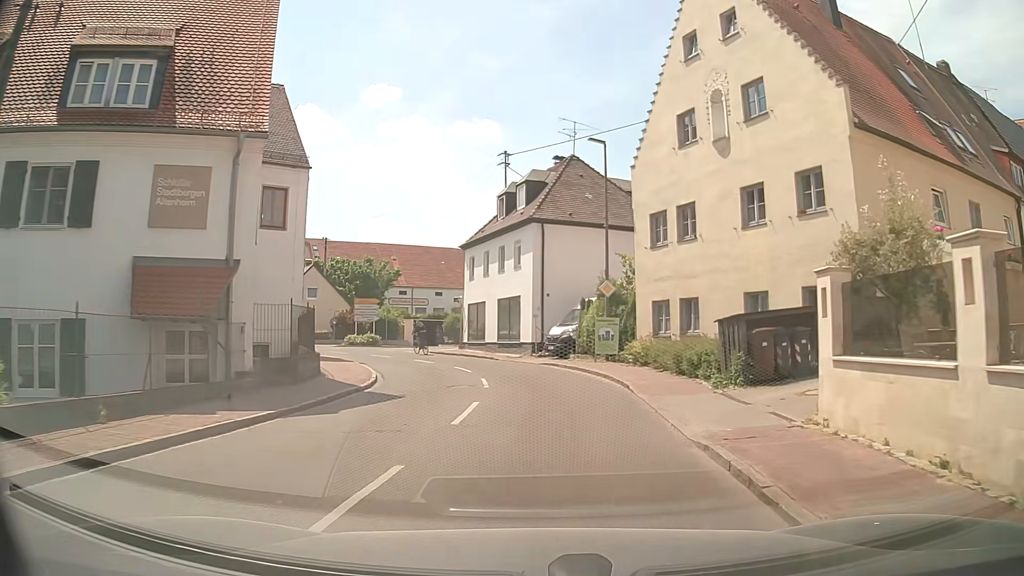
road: tertiary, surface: asphalt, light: Day
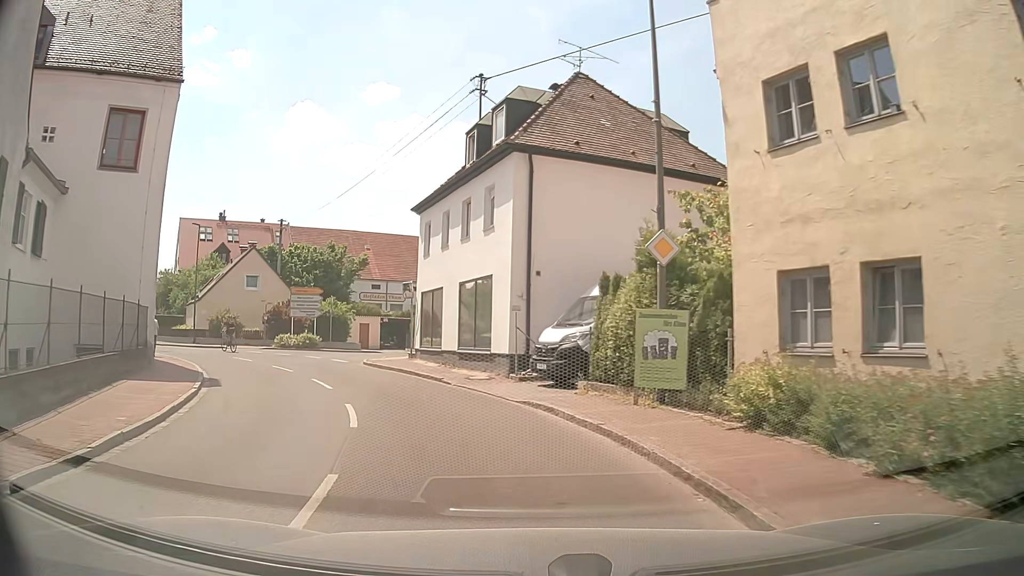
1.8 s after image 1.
(+0.4, +12.3) m; 0°
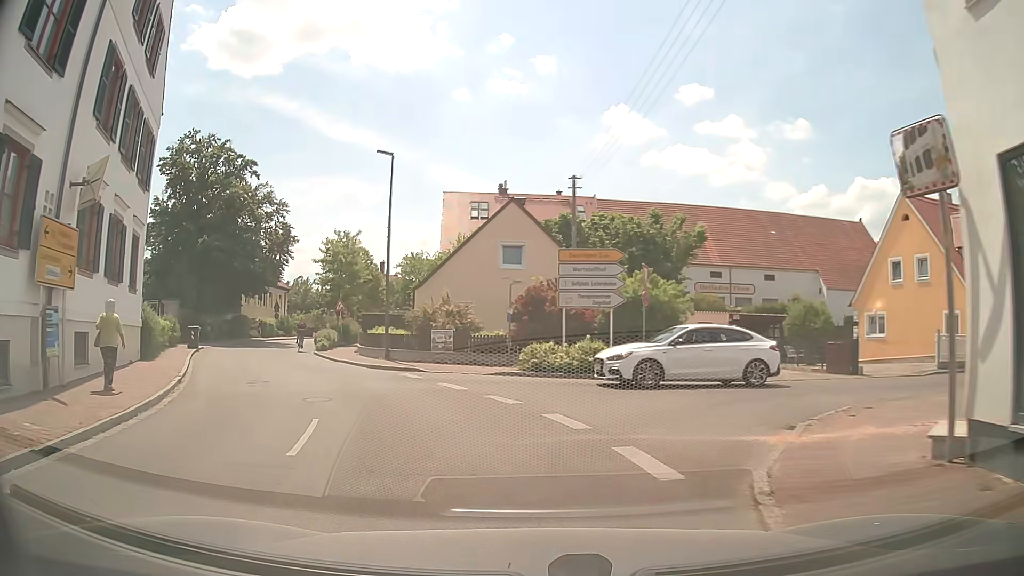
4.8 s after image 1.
(-4.8, +20.1) m; -28°
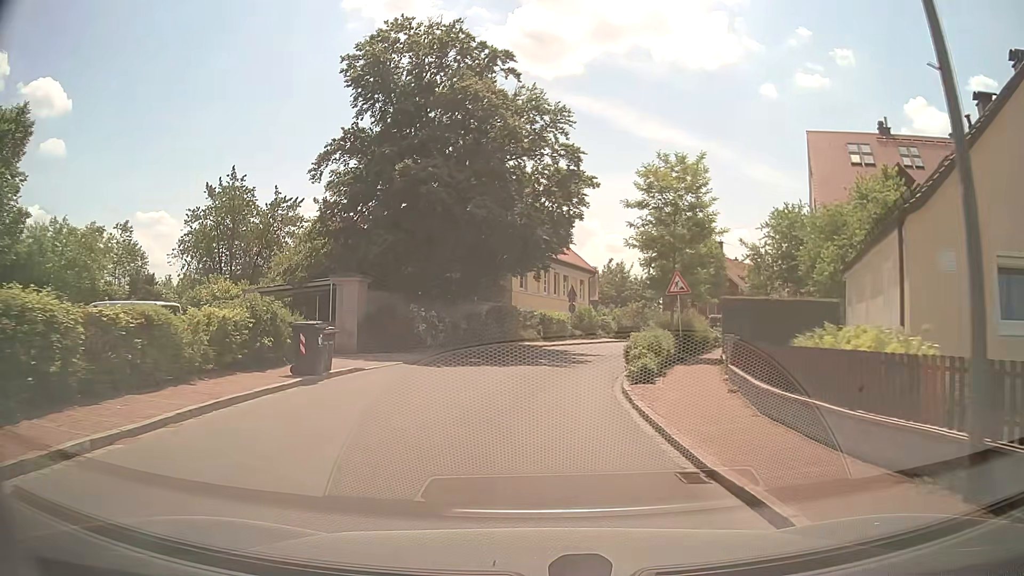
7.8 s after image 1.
(-5.5, +19.8) m; -26°
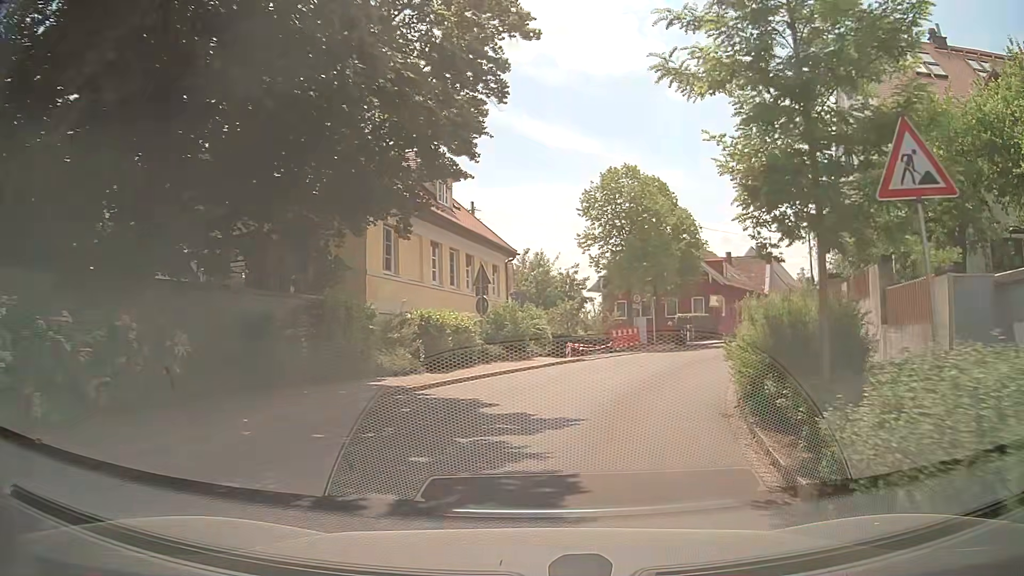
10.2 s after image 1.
(+0.3, +17.7) m; +7°
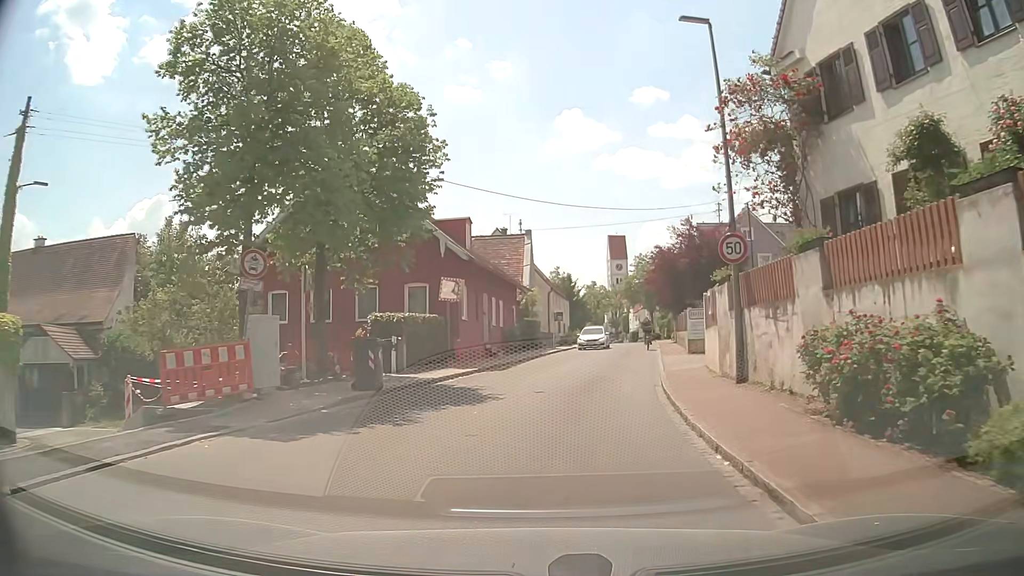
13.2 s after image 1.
(+4.8, +22.0) m; +23°
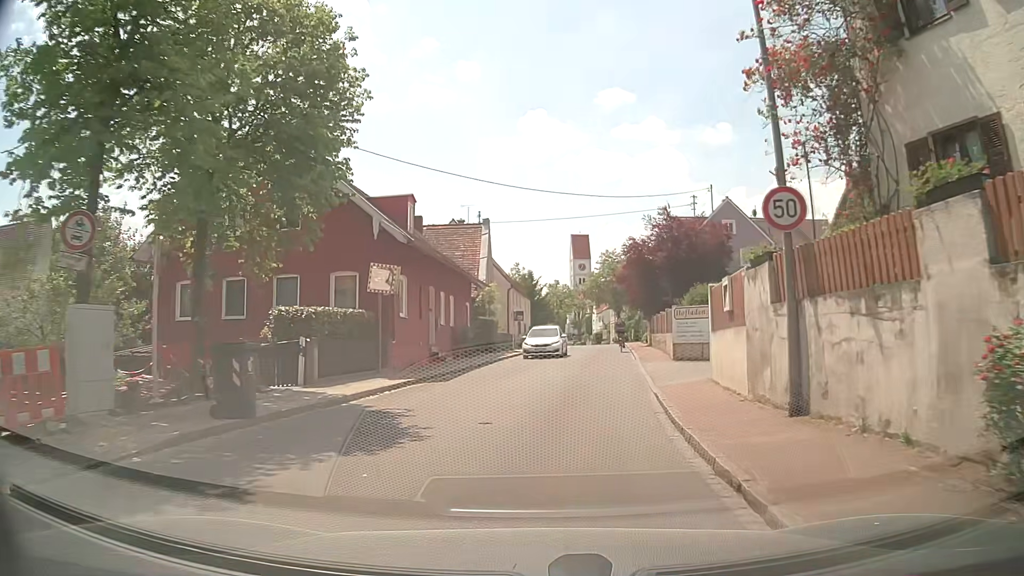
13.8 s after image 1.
(+0.2, +4.8) m; +3°
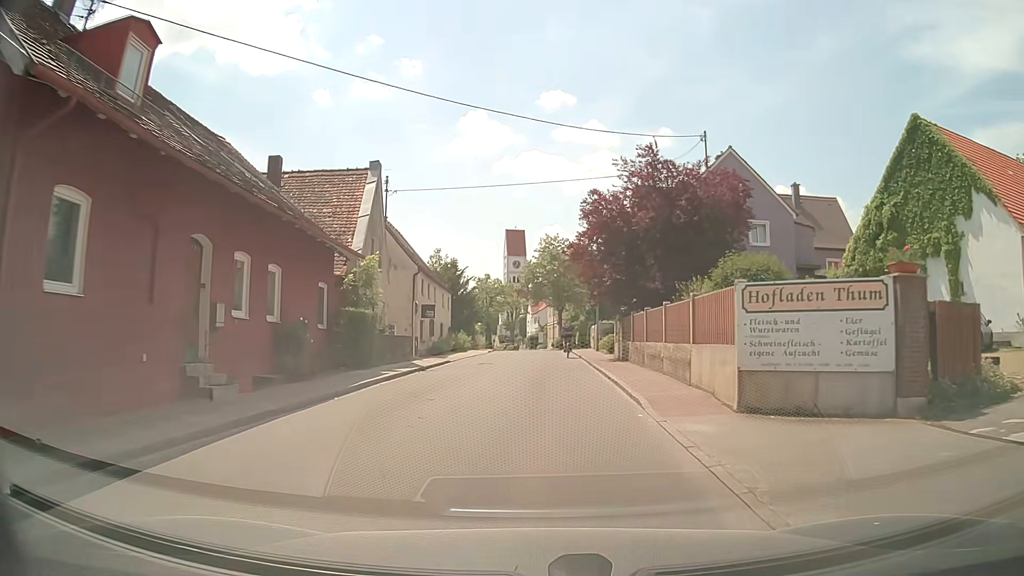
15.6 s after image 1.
(+0.9, +14.3) m; +6°
(0, +10) (0, +20) (+1, +30) (+1, +40) (+1, +50) (+1, +60) (+1, +70) (+1, +80) (0, +90) (-1, +100) m
